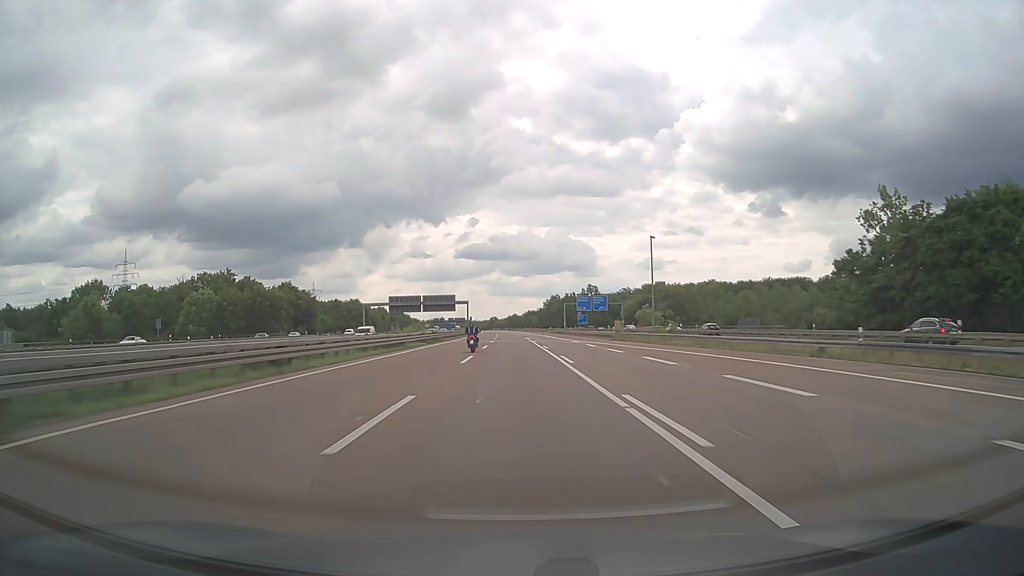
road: motorway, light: Day
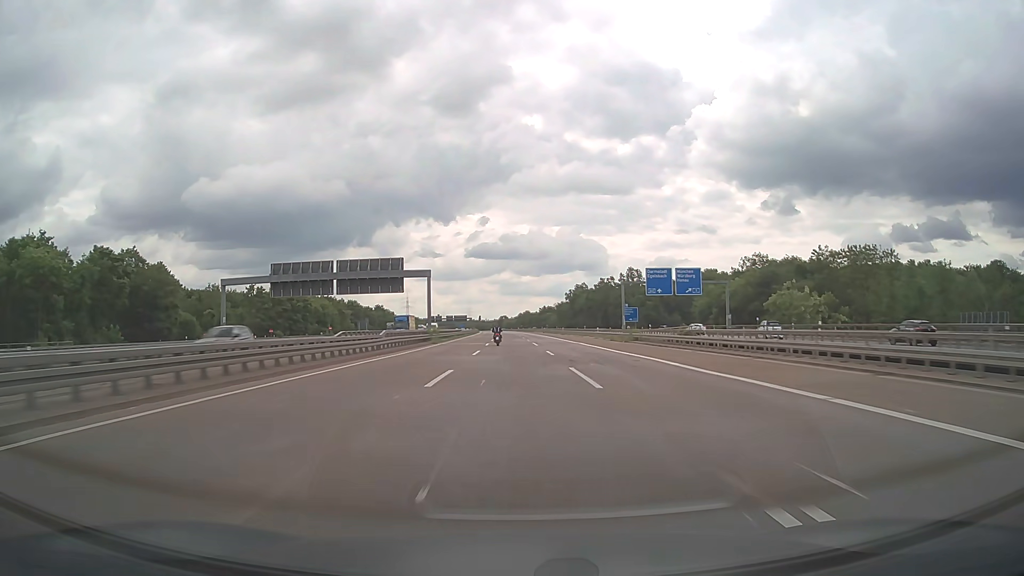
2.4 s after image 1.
(-0.9, +82.6) m; -1°
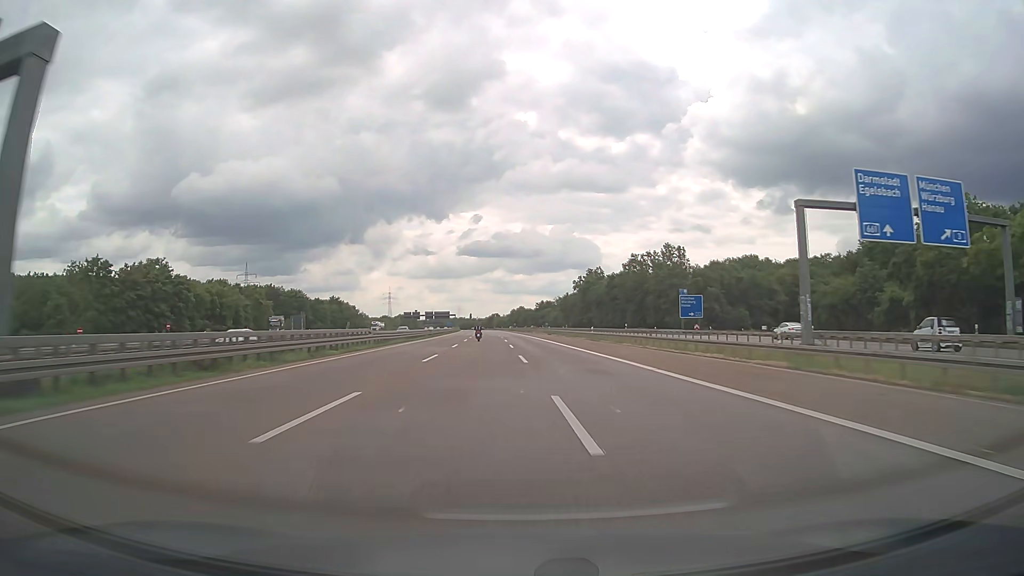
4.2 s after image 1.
(+0.3, +61.9) m; +1°
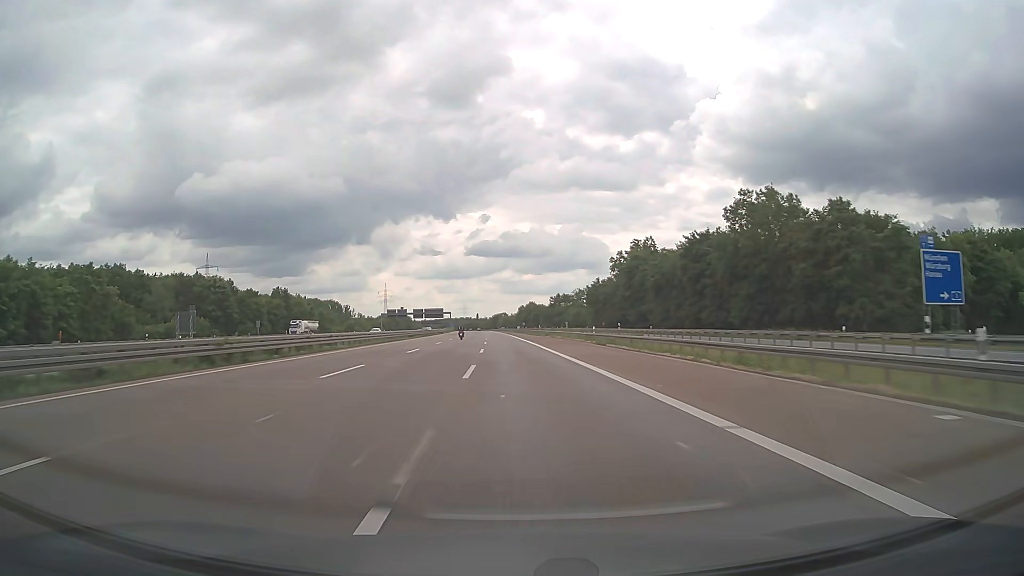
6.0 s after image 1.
(-0.2, +61.9) m; -1°
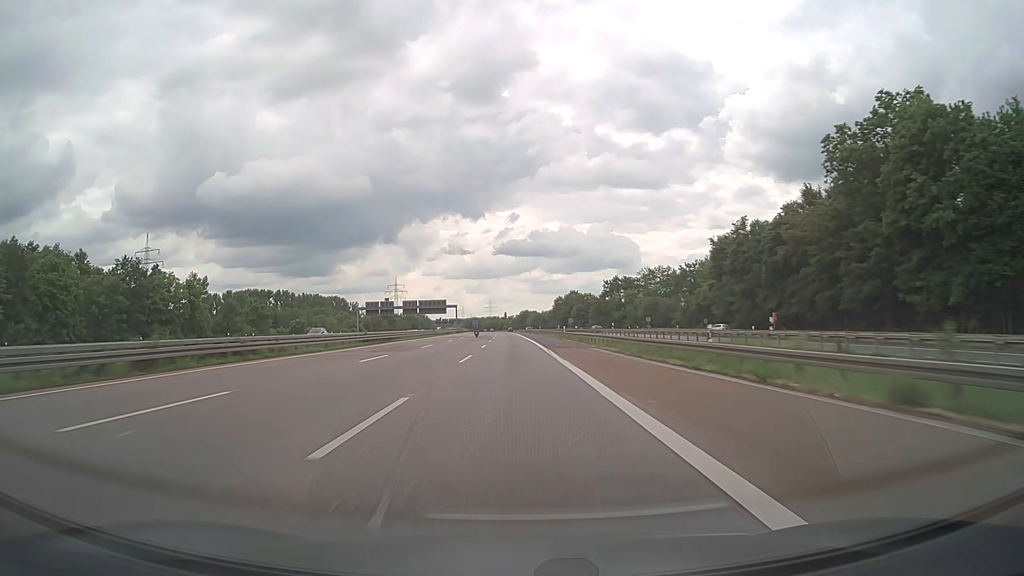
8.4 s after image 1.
(-1.8, +82.5) m; -3°
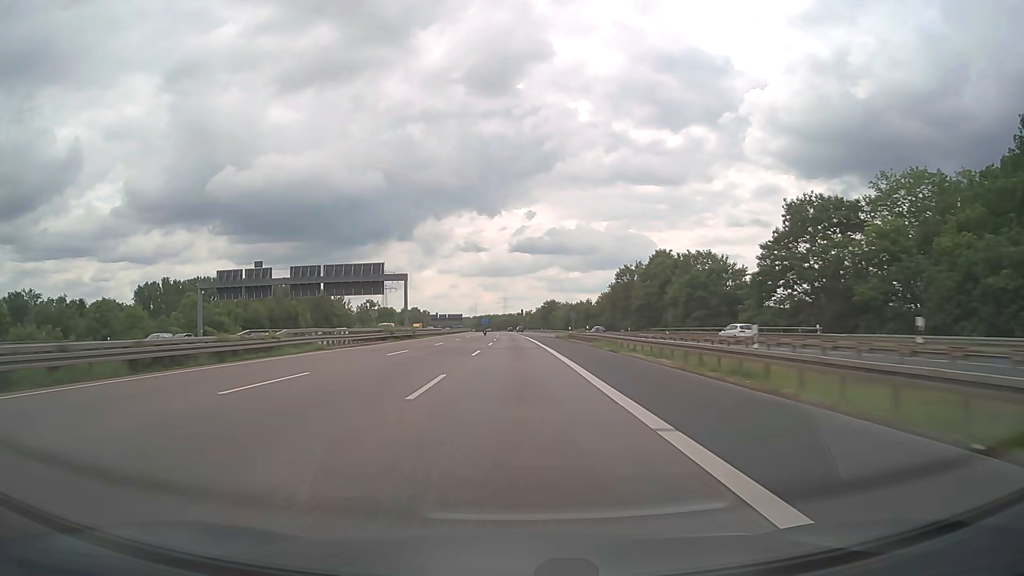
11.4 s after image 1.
(-1.5, +103.3) m; -1°
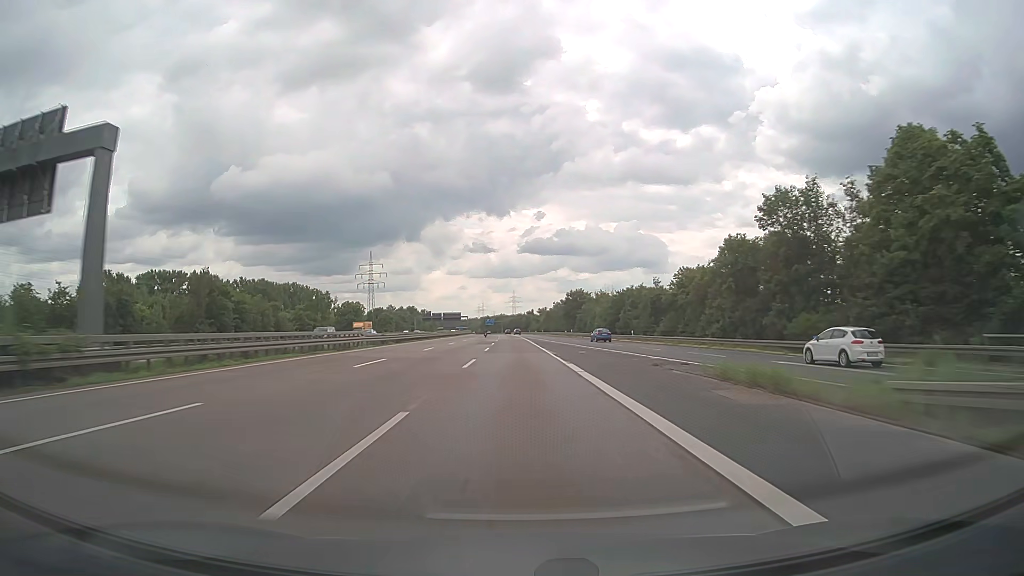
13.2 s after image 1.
(-0.5, +62.0) m; -1°
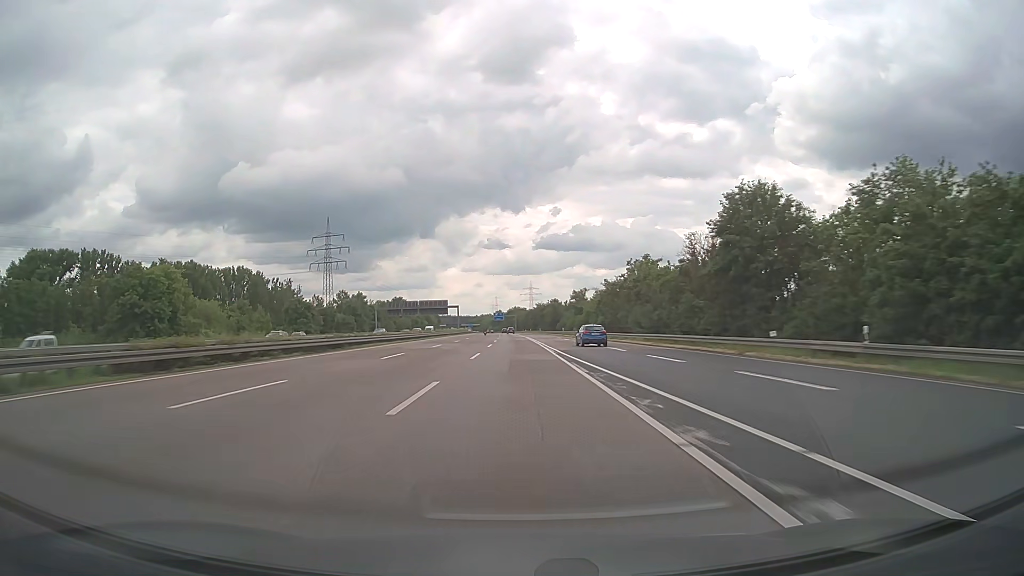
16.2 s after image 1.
(-1.0, +103.4) m; -1°
(0, +10) (0, +20) (0, +30) (0, +40) (0, +50) (-1, +60) (-1, +70) (-1, +80) (-1, +90) (-1, +100) m
